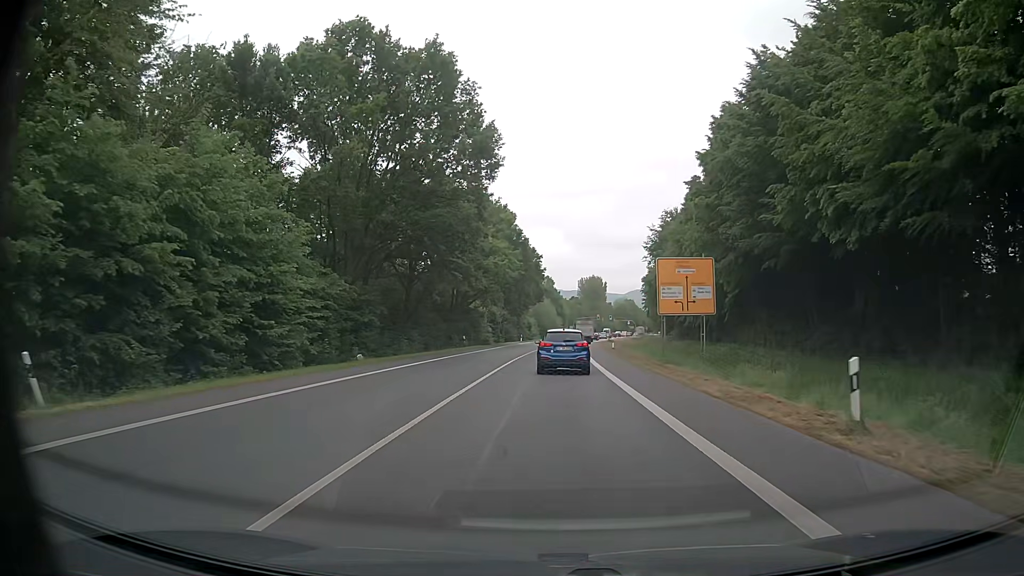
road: primary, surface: asphalt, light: Day
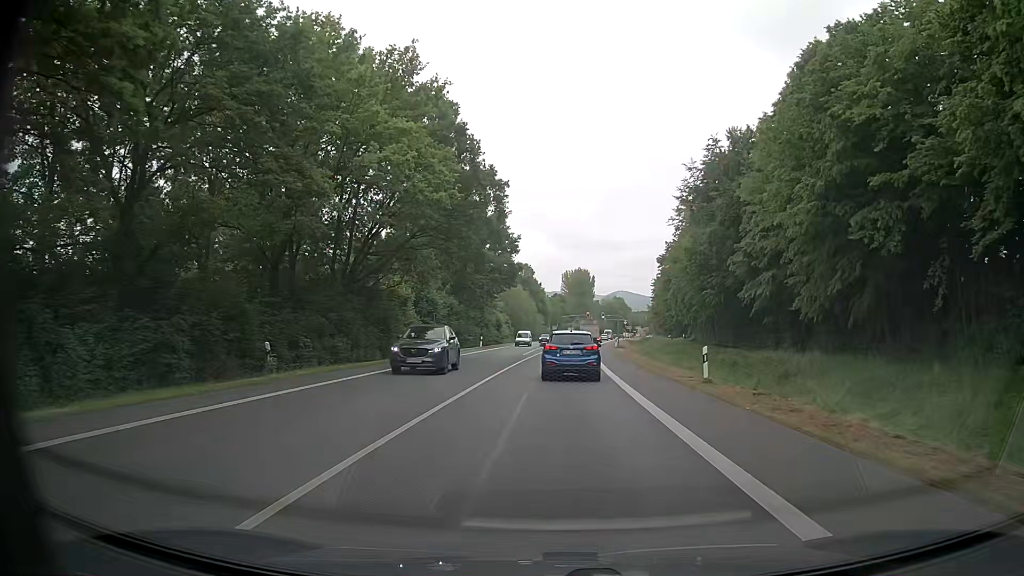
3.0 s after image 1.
(+0.2, +39.3) m; +2°
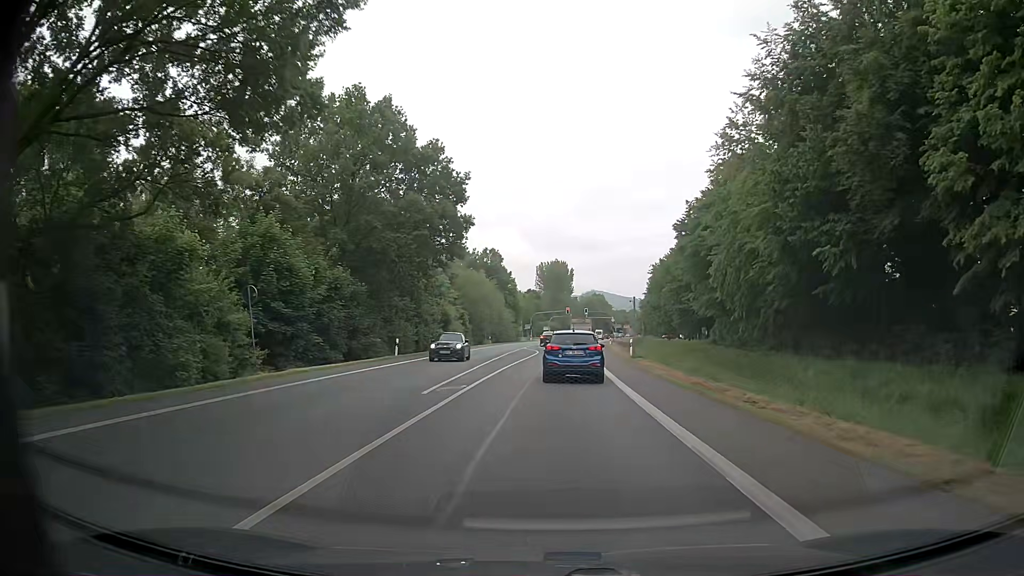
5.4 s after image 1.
(+0.2, +29.6) m; +2°
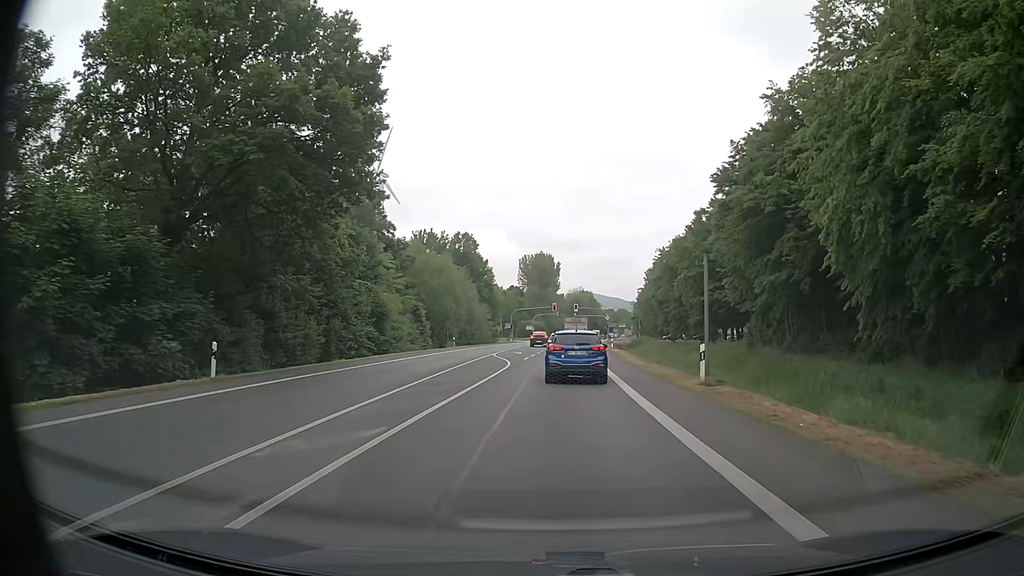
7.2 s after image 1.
(+0.2, +21.5) m; +1°
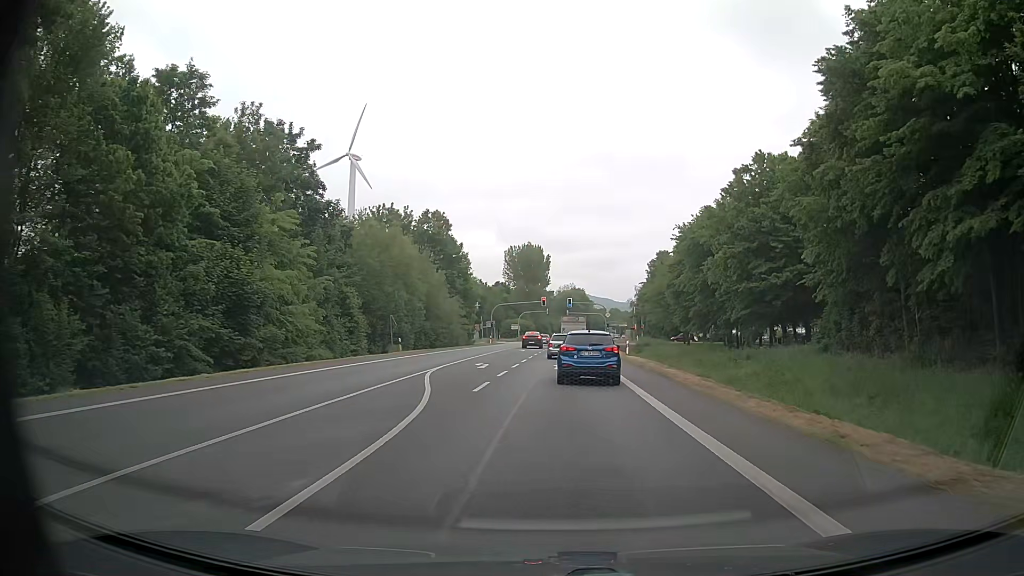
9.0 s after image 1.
(+0.1, +20.9) m; +1°
(0, +10) (0, +20) (0, +30) (+1, +40) (+1, +50) (+2, +60) (+2, +70) (+2, +80) (+3, +90) (+4, +100) m
